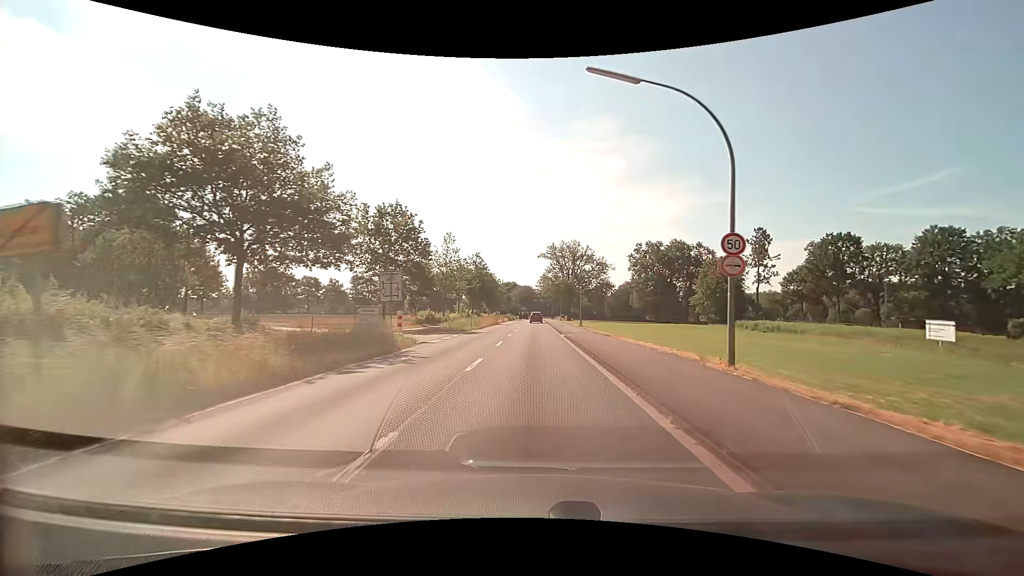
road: tertiary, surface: asphalt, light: Day
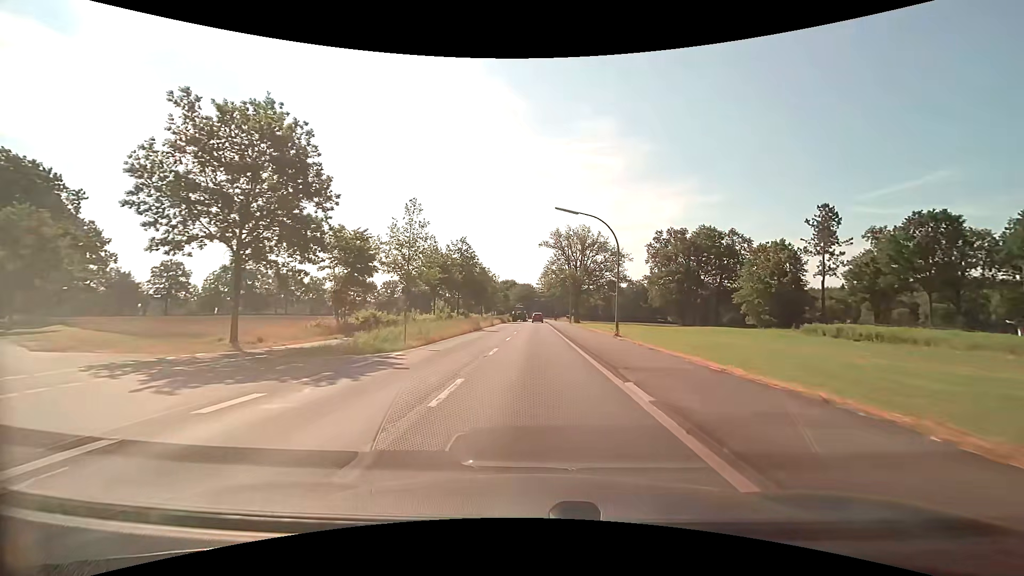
(+0.1, +22.4) m; 0°
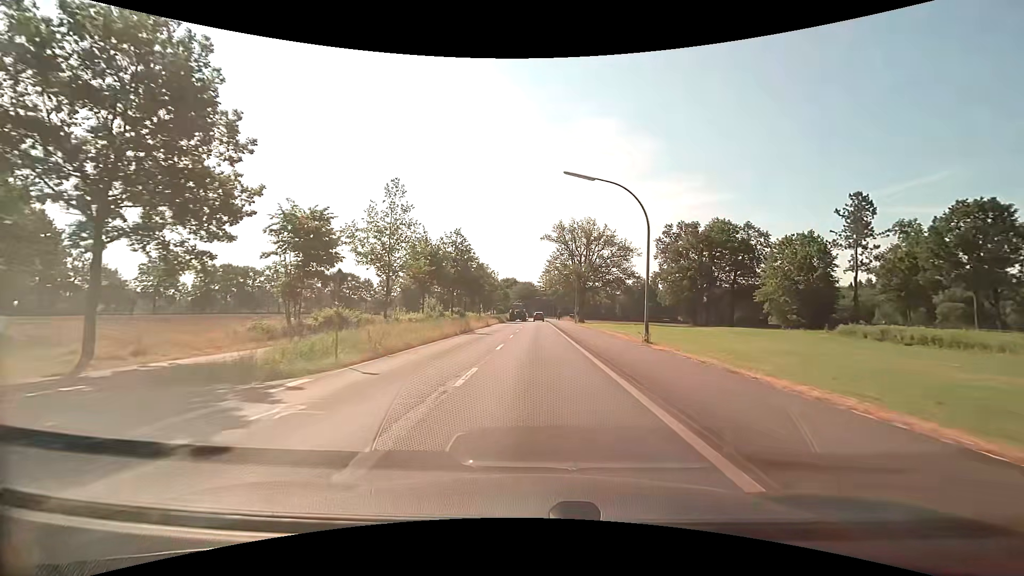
(0.0, +7.4) m; 0°
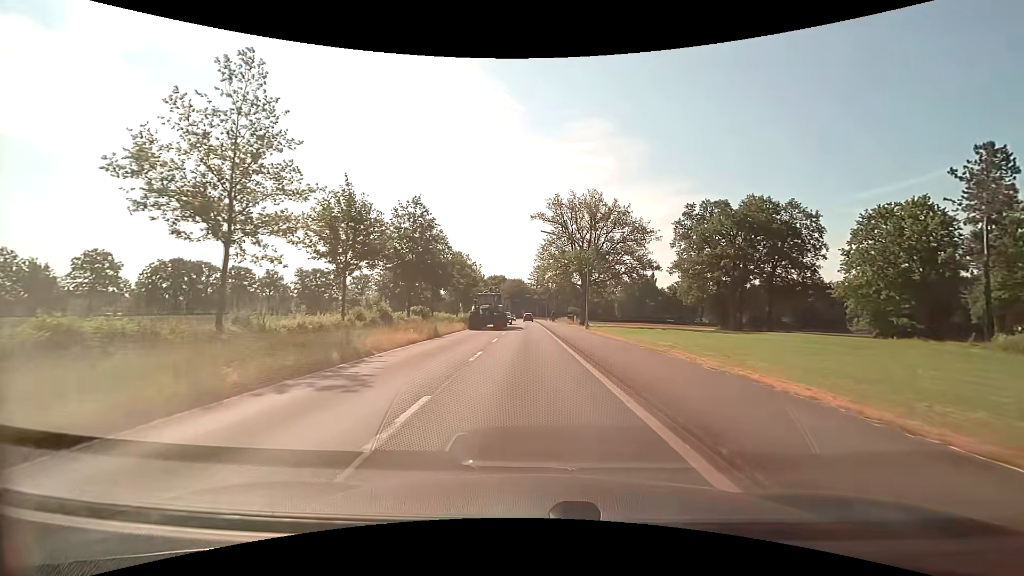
(+0.2, +22.3) m; +1°
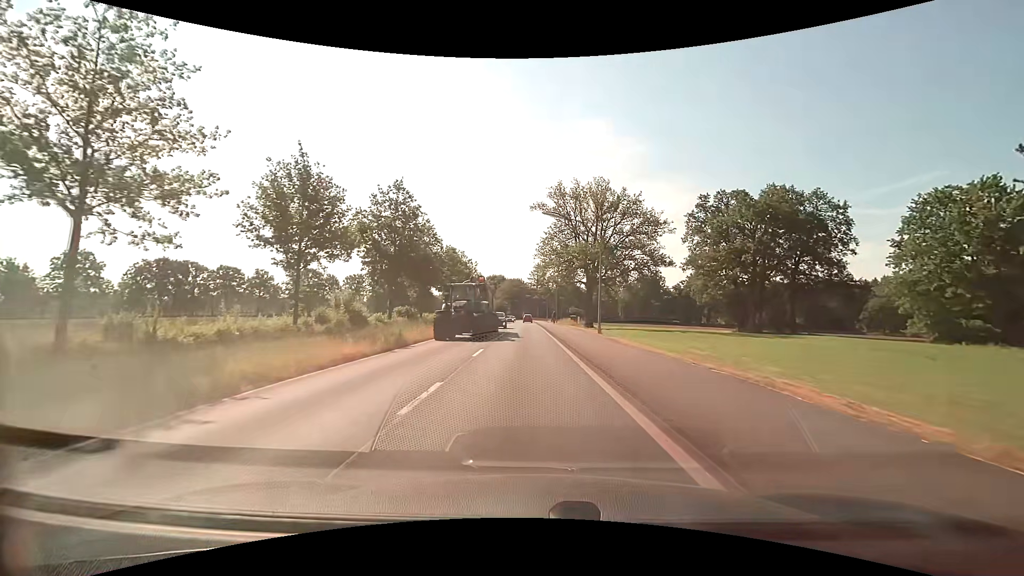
(0.0, +7.4) m; 0°
(0, +10) (0, +20) (0, +30) (0, +40) (0, +50) (-1, +60) (-1, +70) (-1, +80) (-1, +90) (-1, +100) m
